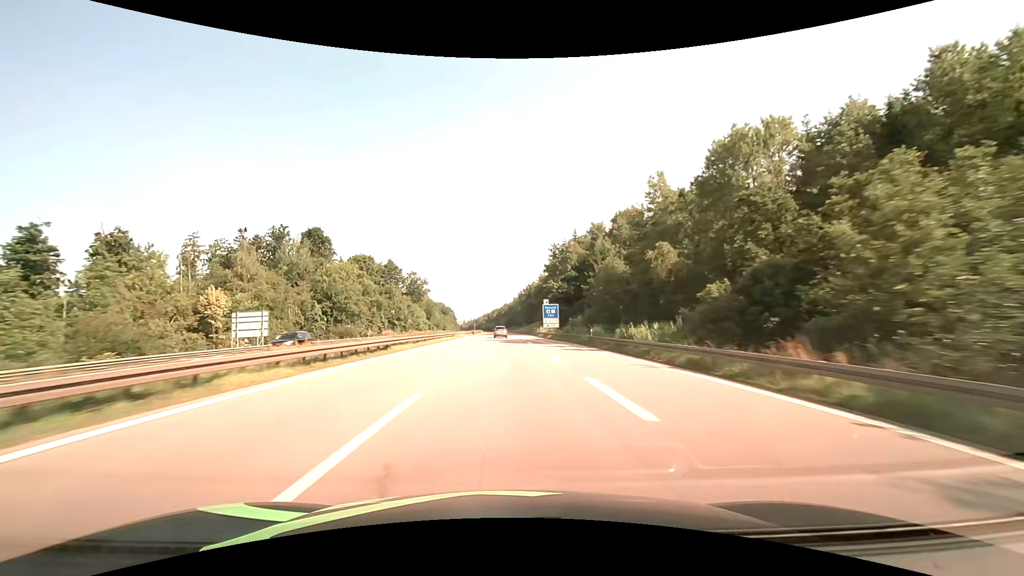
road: motorway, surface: asphalt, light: Day
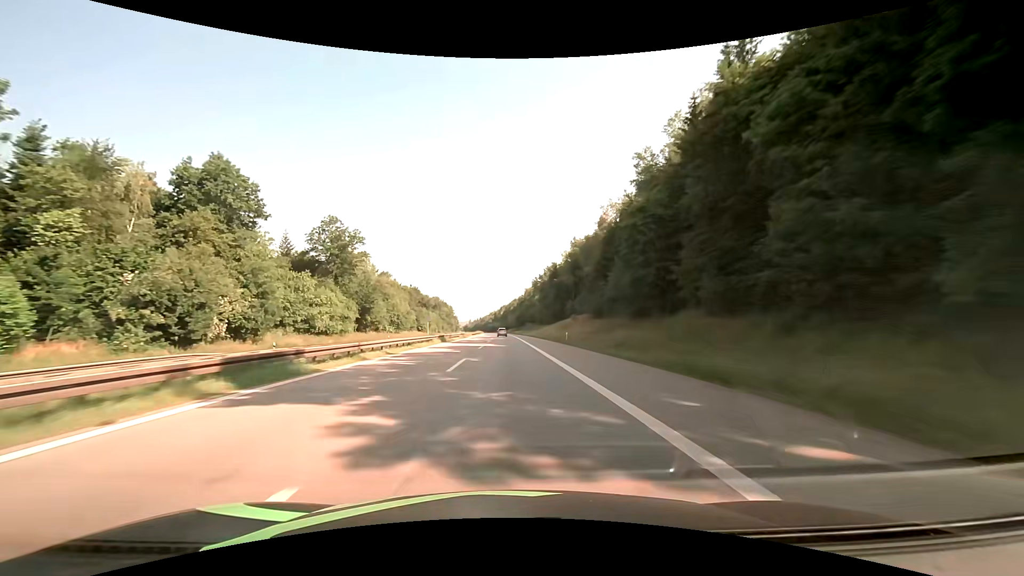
(-0.6, +95.4) m; -1°
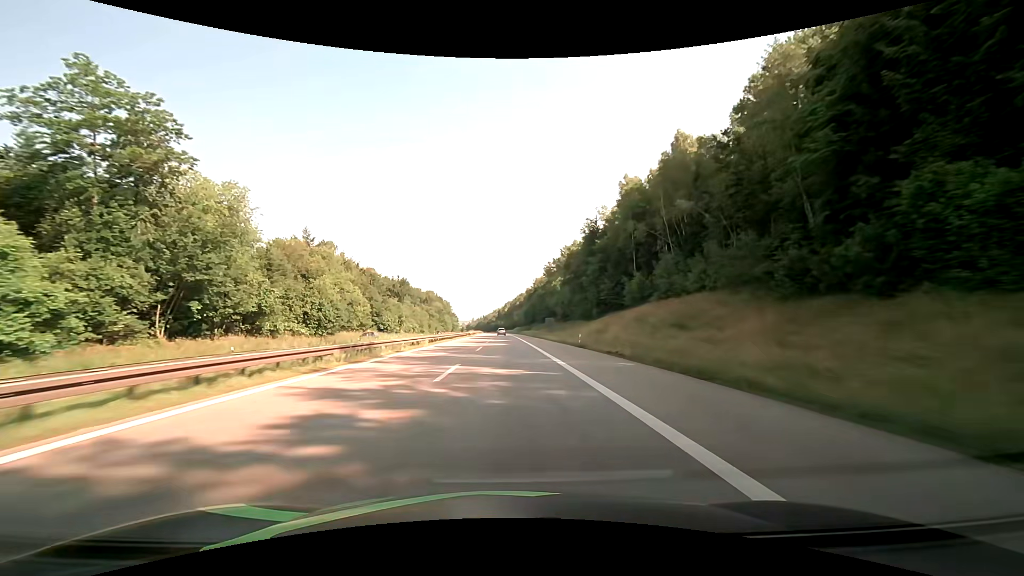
(-0.4, +57.2) m; -1°
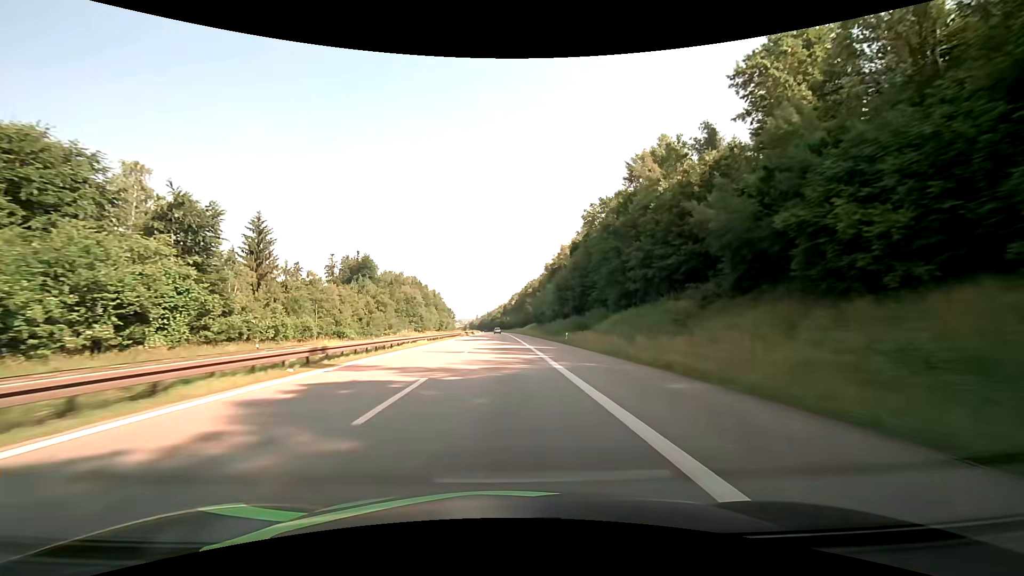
(-0.5, +95.4) m; -1°
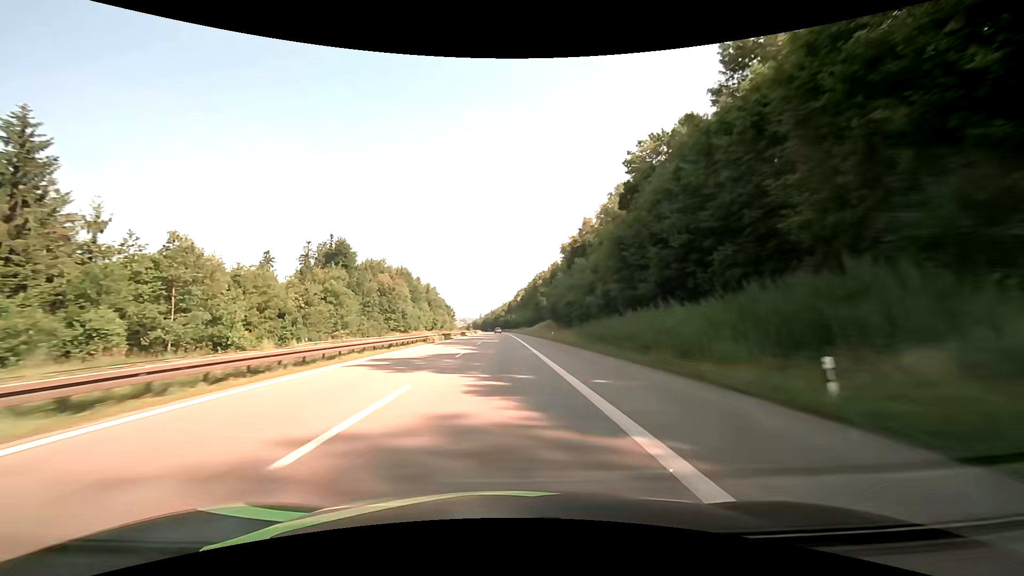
(-0.2, +38.1) m; -1°
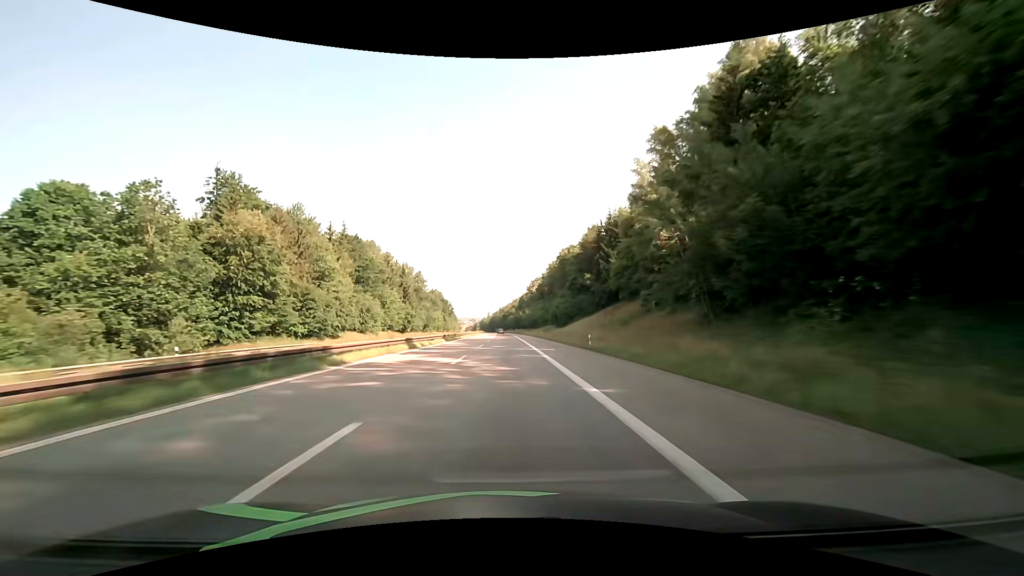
(-0.8, +76.2) m; -1°
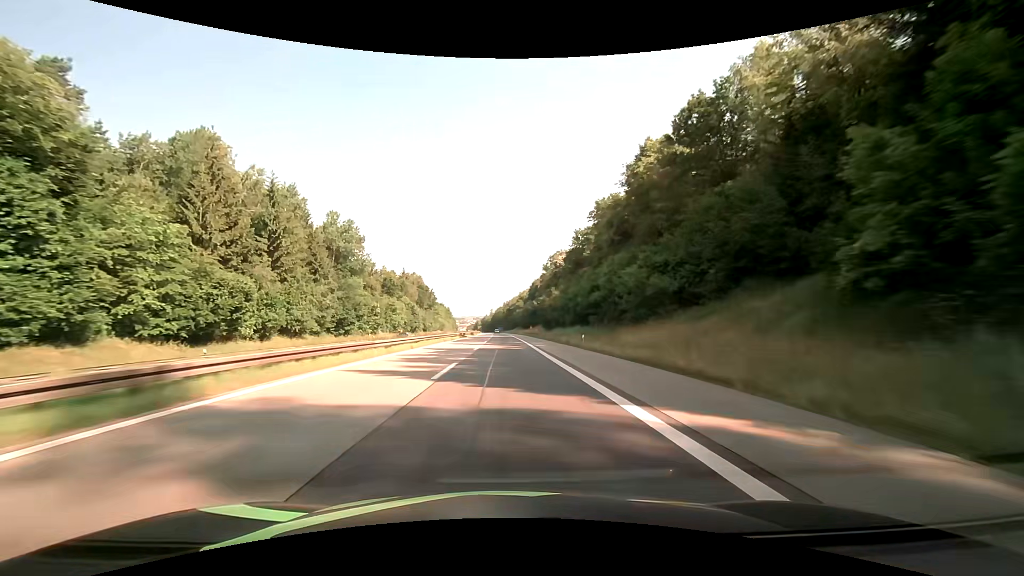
(-0.7, +95.4) m; -1°
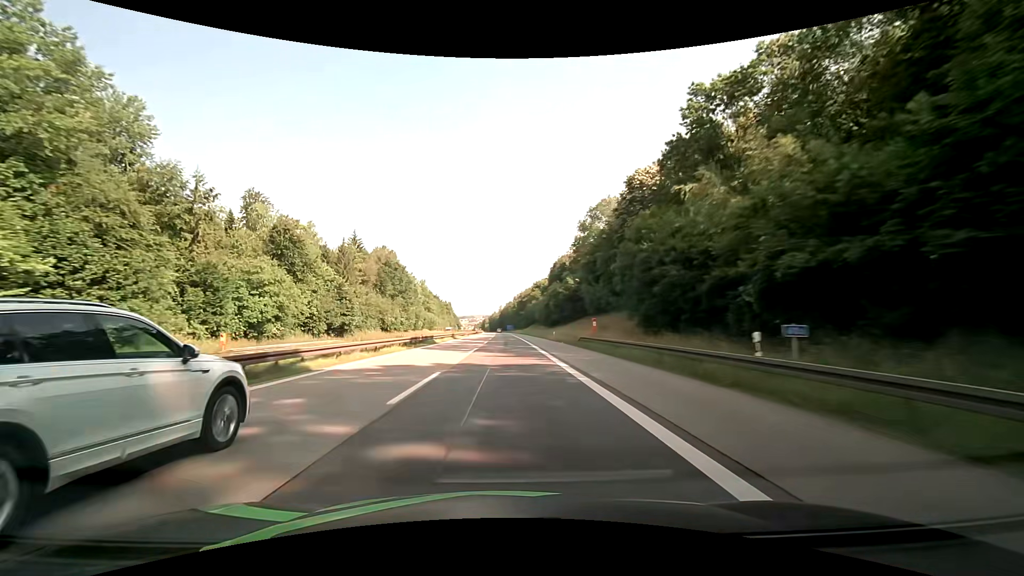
(-0.6, +76.3) m; -1°
(0, +10) (0, +20) (0, +30) (0, +40) (0, +50) (0, +60) (-1, +70) (-1, +80) (-1, +90) (-1, +100) m
